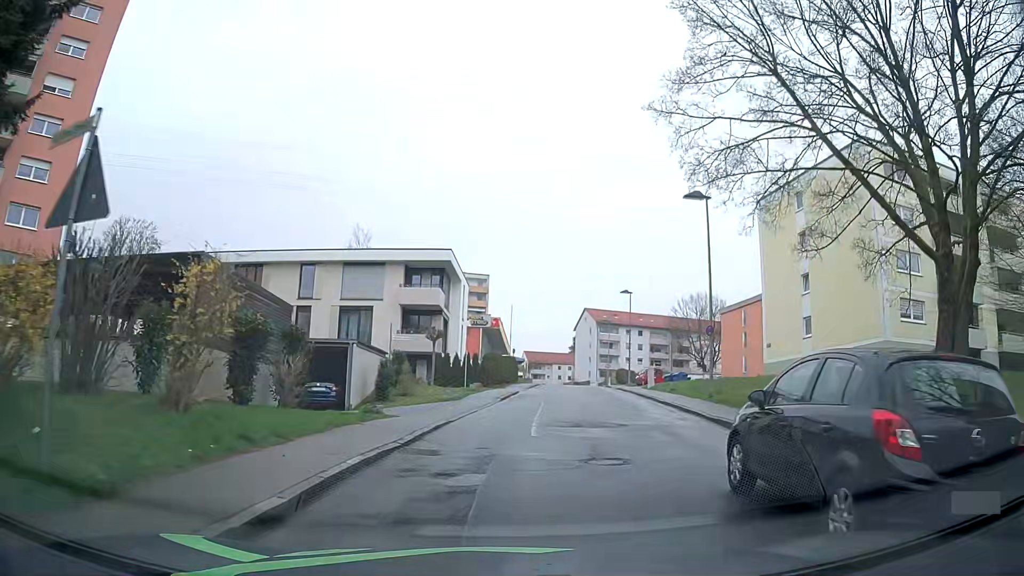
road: residential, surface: asphalt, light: Day
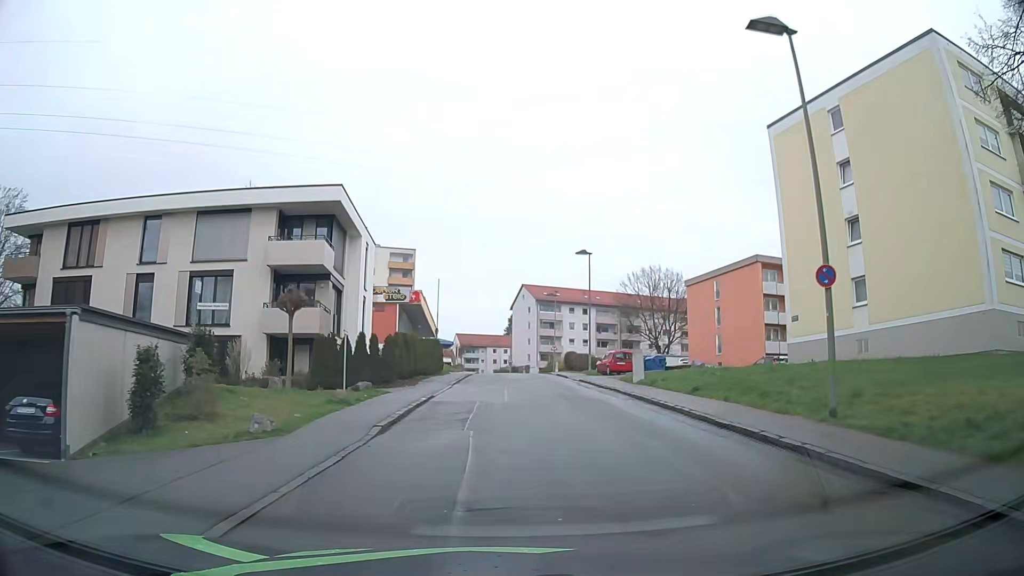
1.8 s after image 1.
(+0.9, +13.8) m; +8°
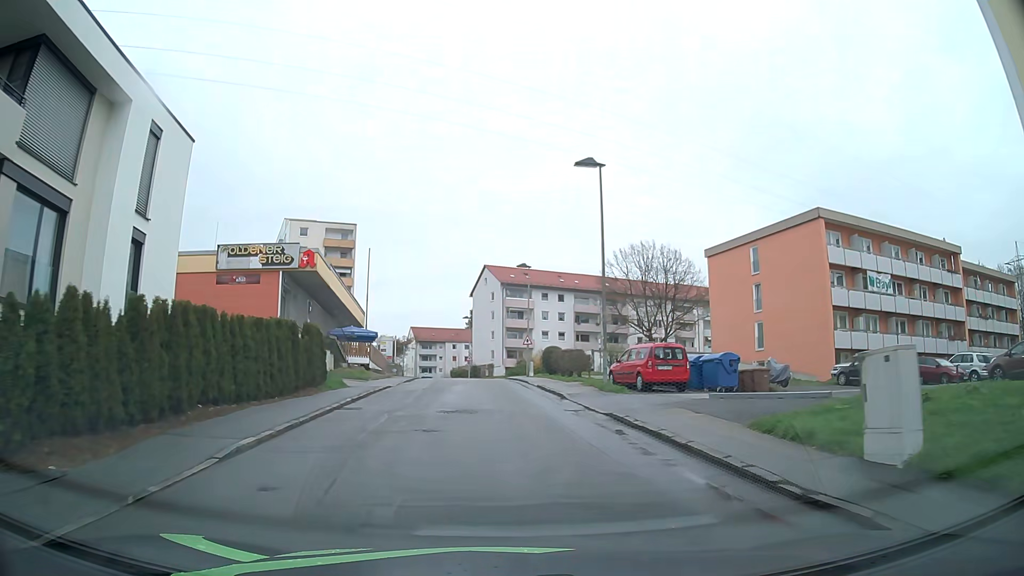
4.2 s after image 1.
(+0.3, +20.8) m; +1°
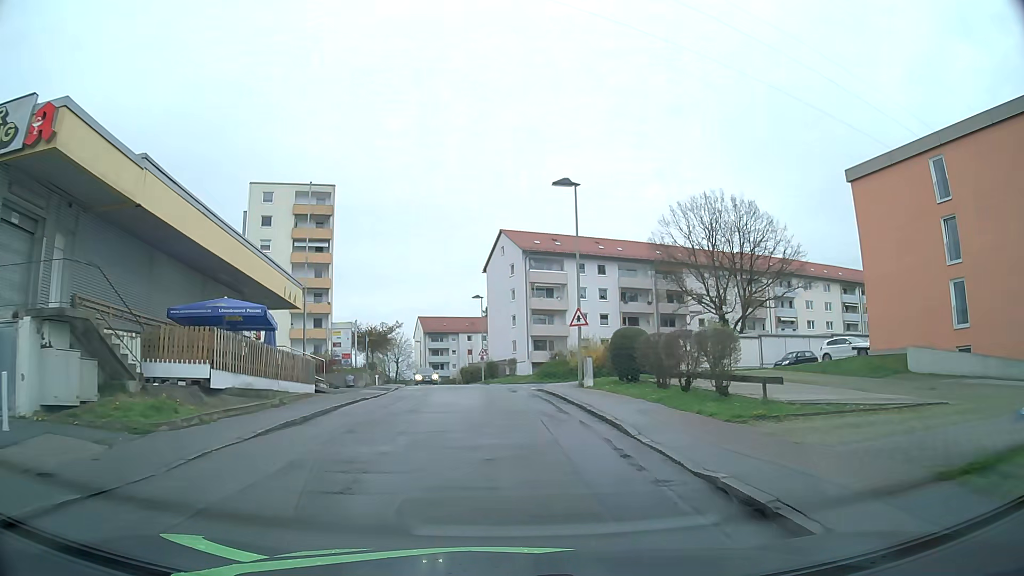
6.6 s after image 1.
(-0.3, +22.3) m; -2°
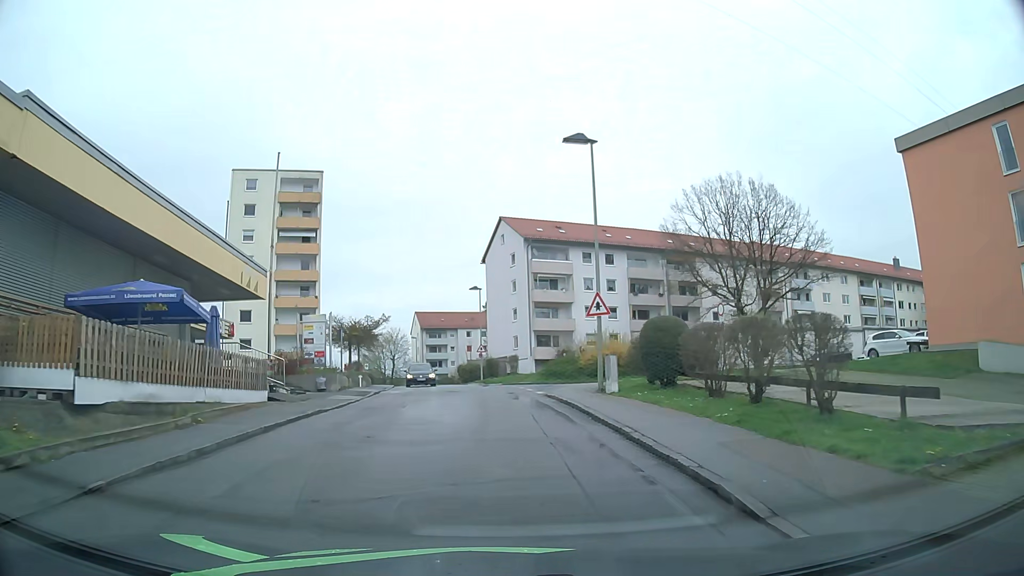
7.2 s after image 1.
(0.0, +5.3) m; 0°
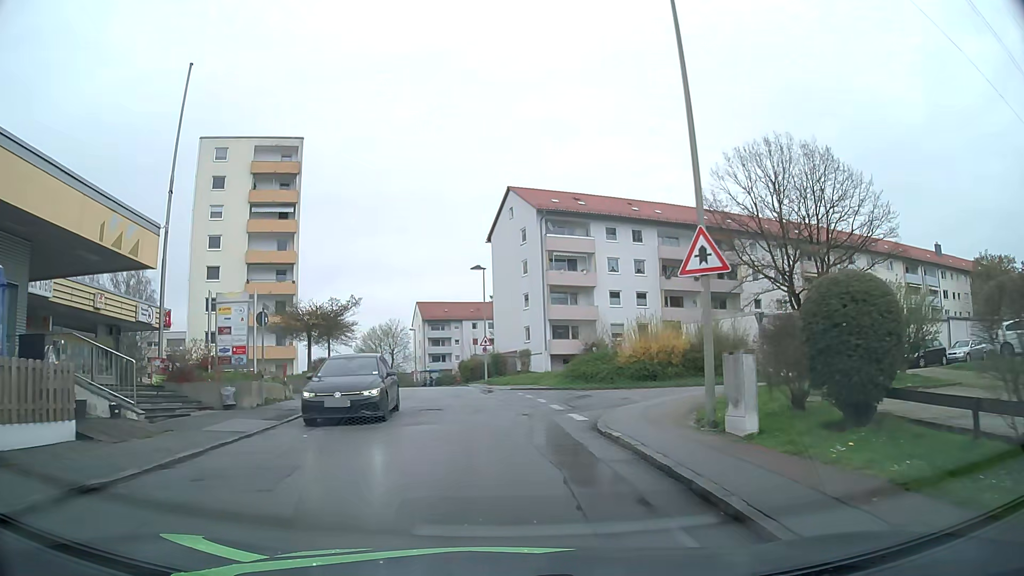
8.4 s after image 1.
(0.0, +10.3) m; -1°
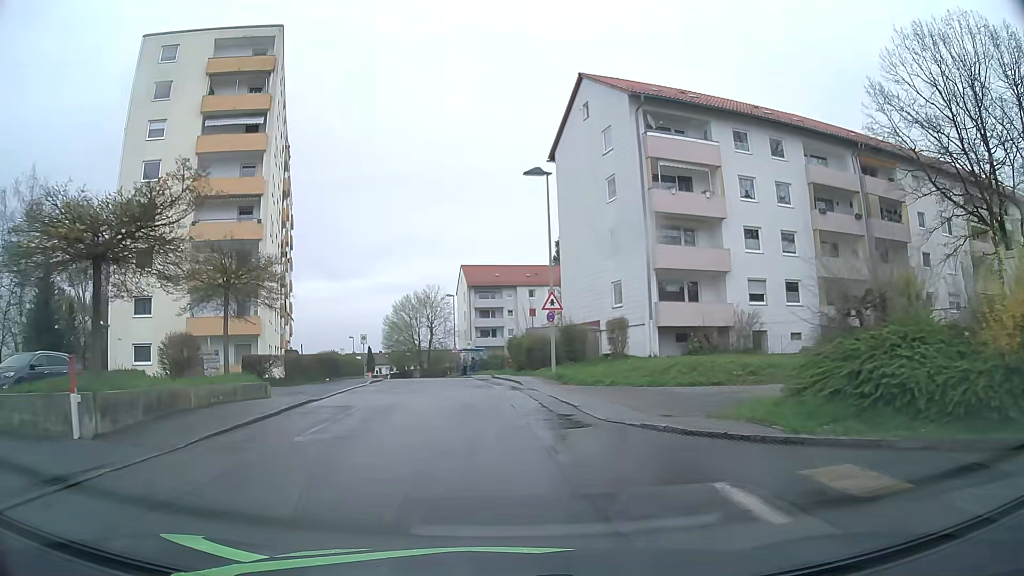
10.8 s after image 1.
(-0.8, +20.6) m; -4°
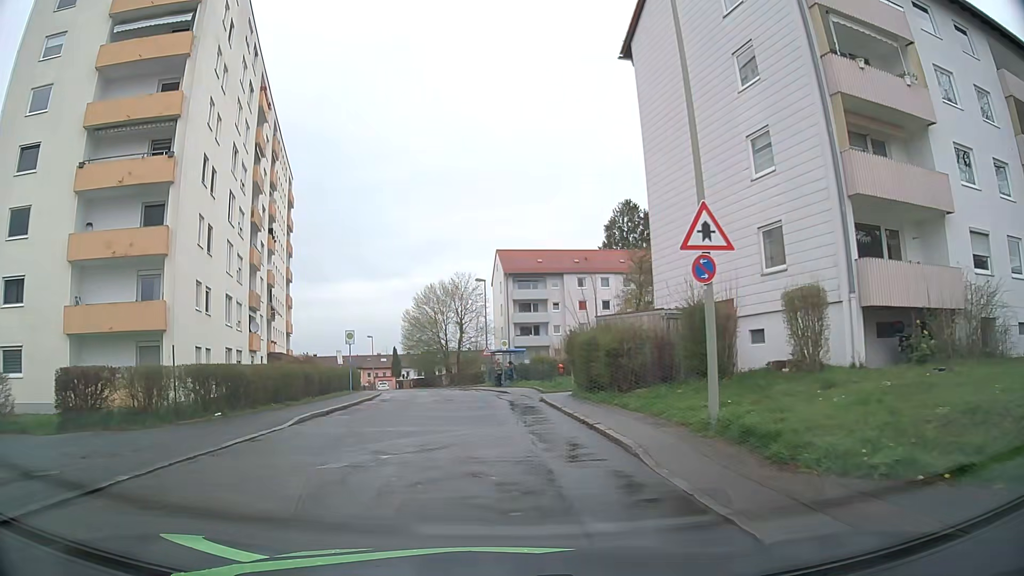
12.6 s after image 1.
(-0.6, +15.8) m; -4°
(0, +10) (-1, +20) (-1, +30) (-3, +40) (-4, +50) (-7, +59) (-10, +69) (-13, +78) (-17, +87) (-22, +96) m
